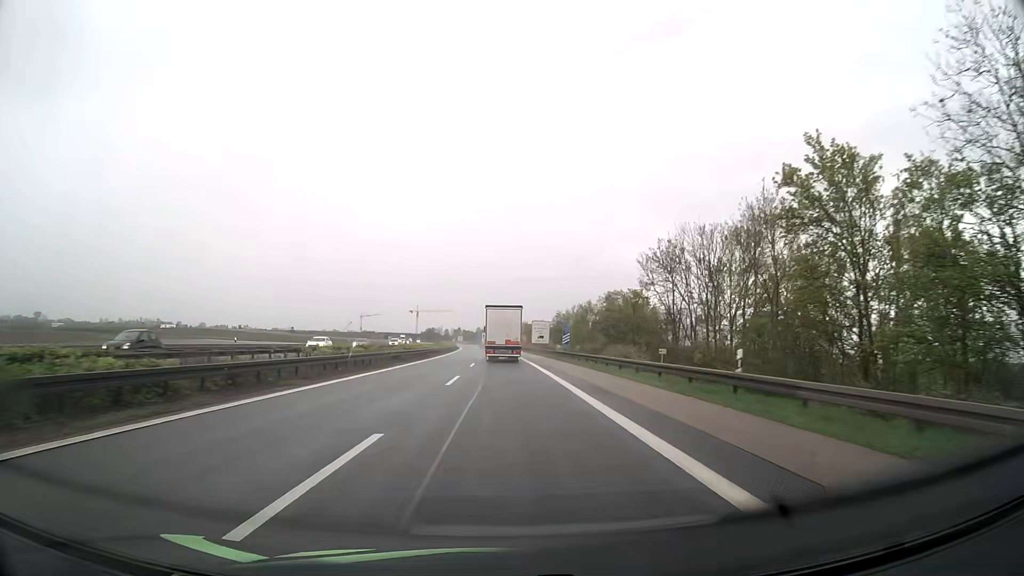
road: motorway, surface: asphalt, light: Day
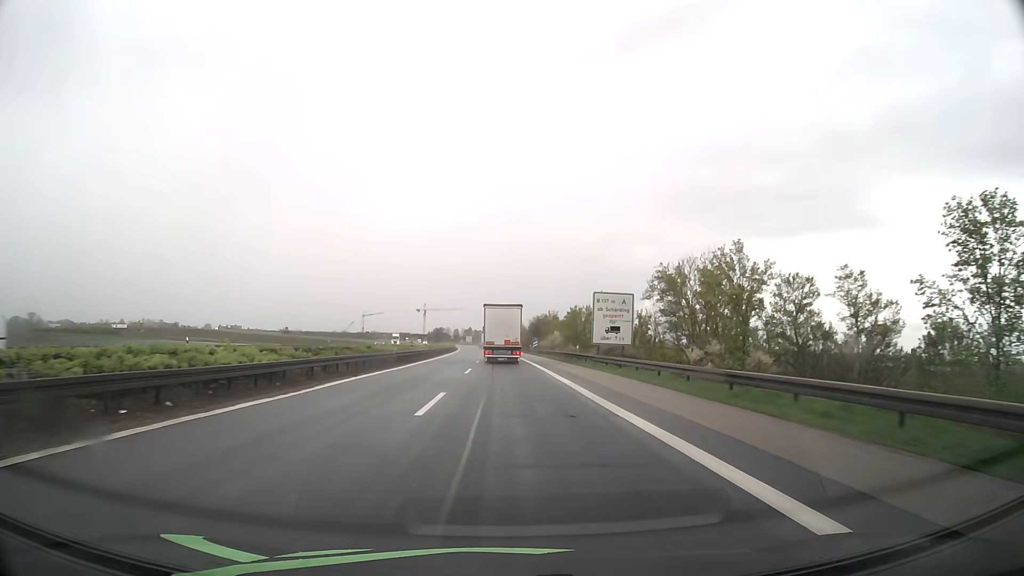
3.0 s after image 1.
(-0.9, +63.3) m; -1°
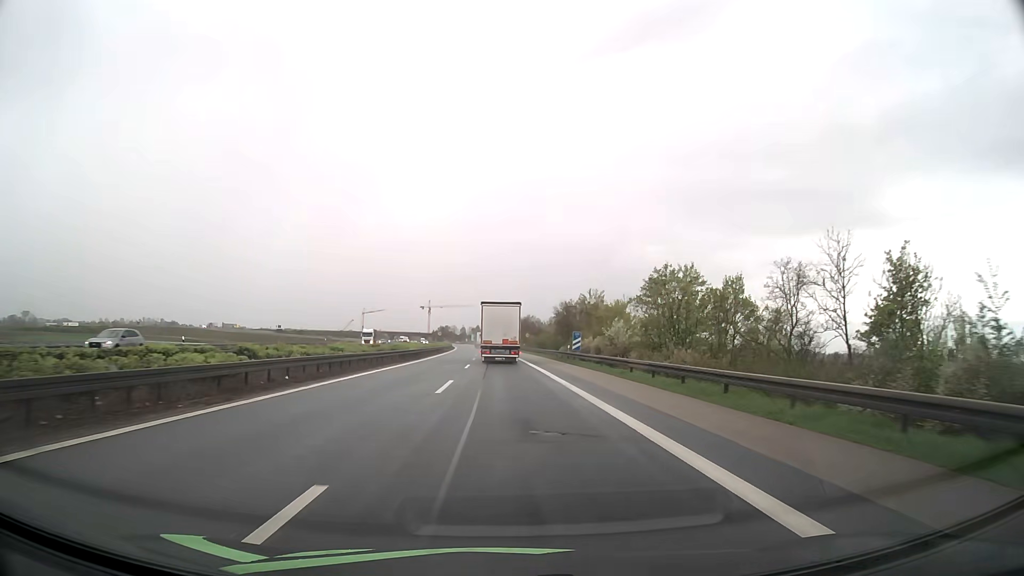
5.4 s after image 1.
(-0.3, +48.5) m; -1°
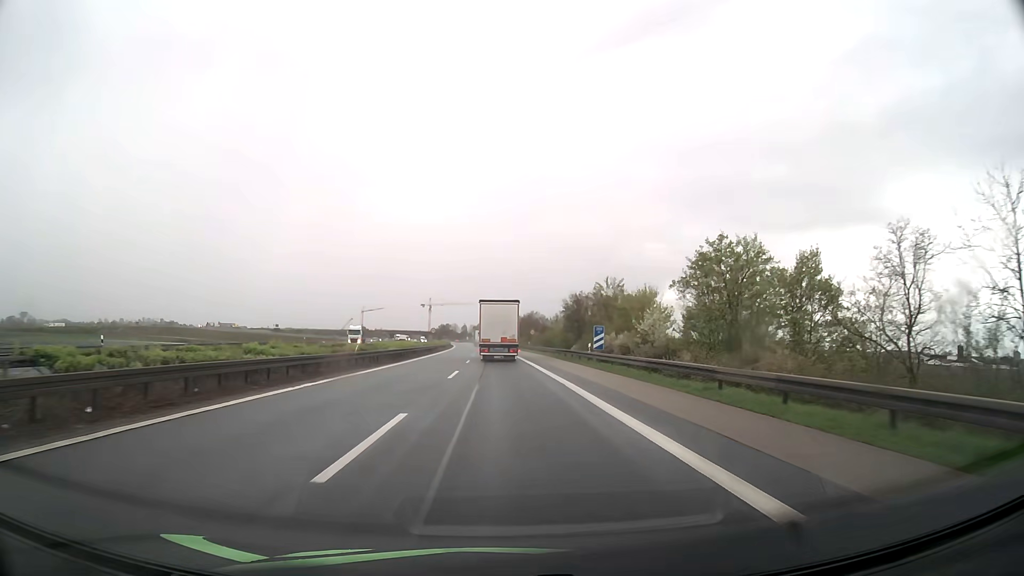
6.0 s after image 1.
(0.0, +11.9) m; 0°
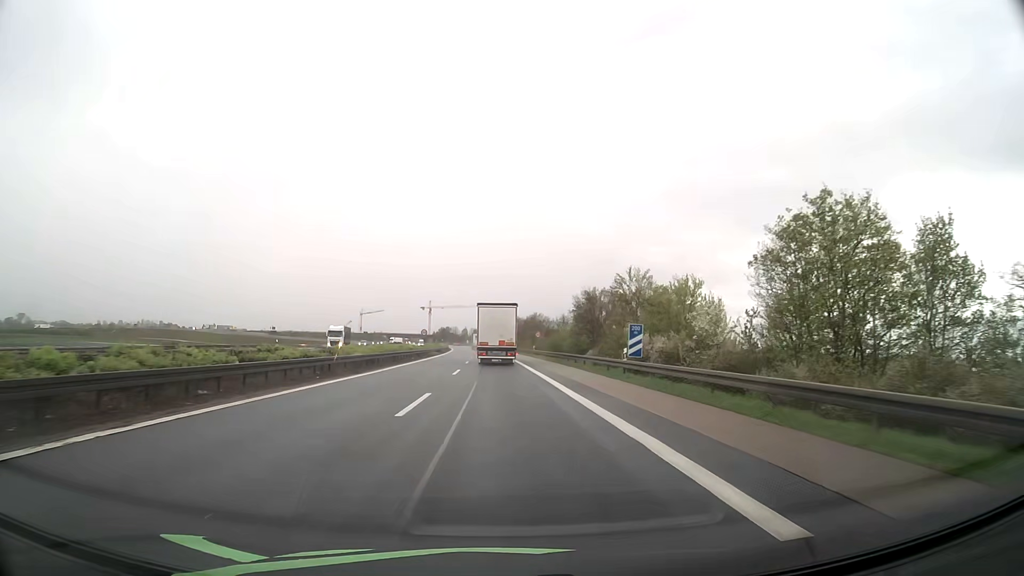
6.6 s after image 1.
(0.0, +11.8) m; 0°
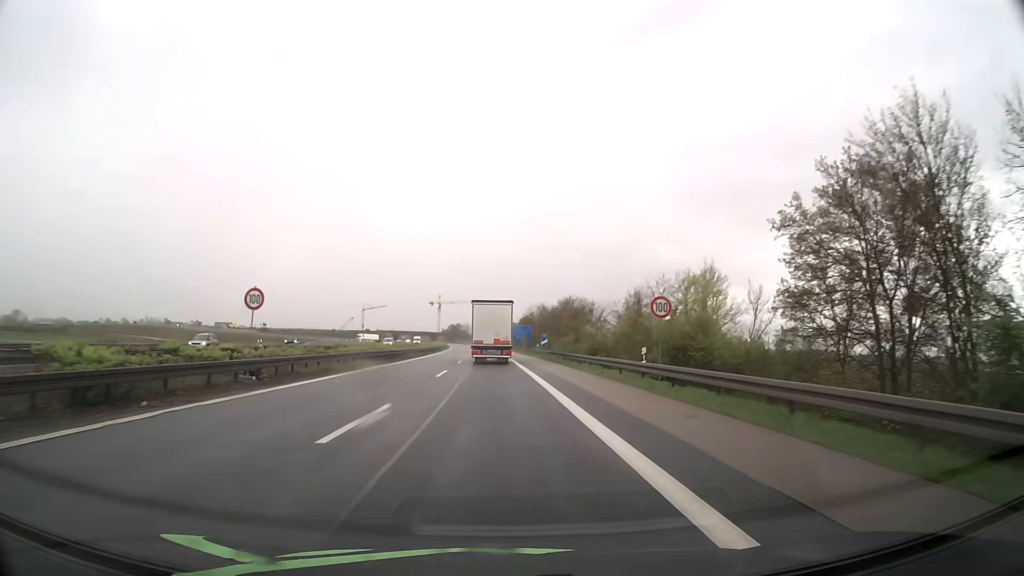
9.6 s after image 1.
(-0.7, +57.9) m; -1°
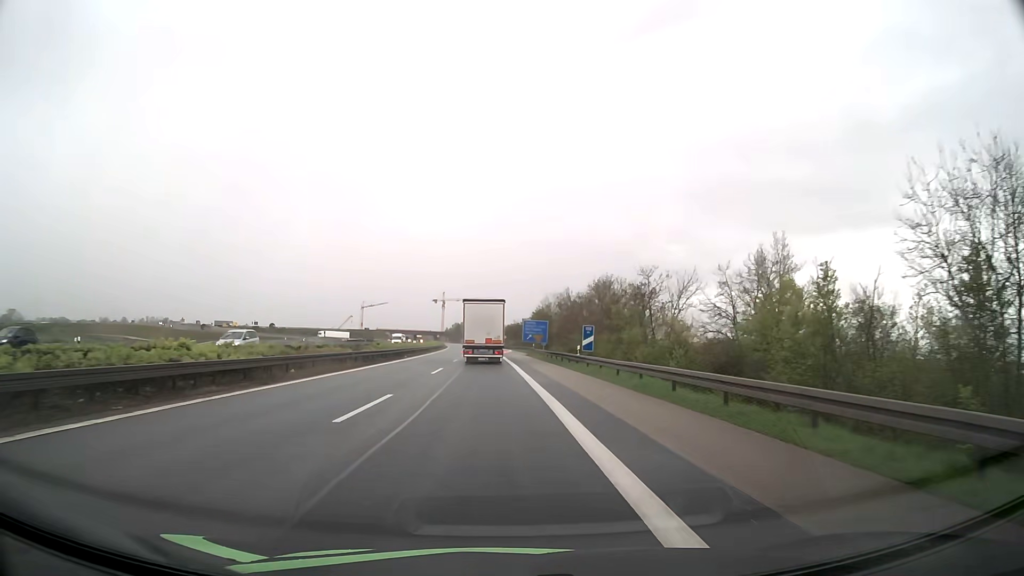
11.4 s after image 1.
(-0.2, +33.8) m; -1°
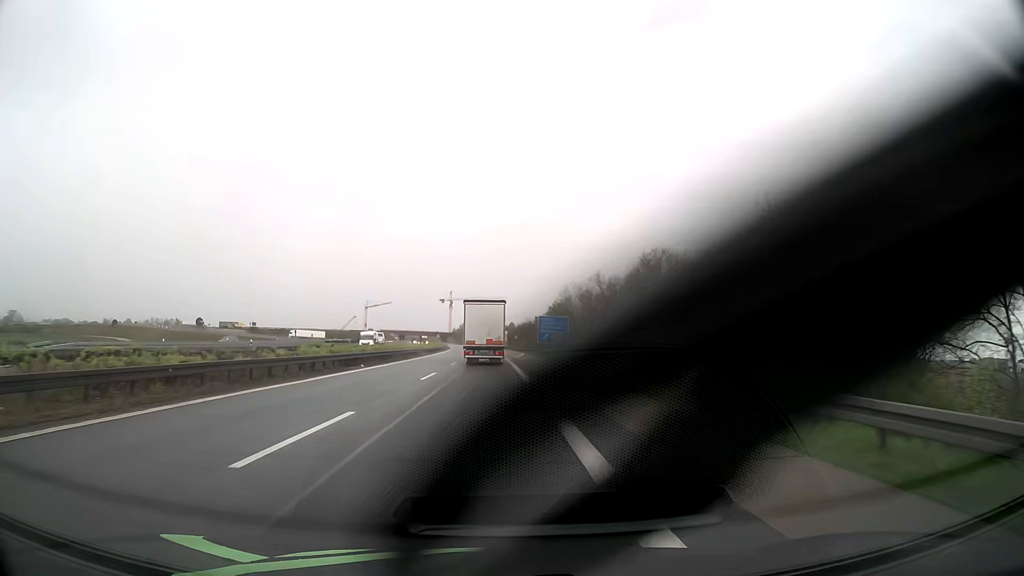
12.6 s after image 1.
(-0.1, +22.2) m; -1°
(0, +10) (0, +20) (0, +30) (-1, +40) (-1, +50) (-1, +60) (-2, +70) (-2, +80) (-2, +90) (-2, +100) m
